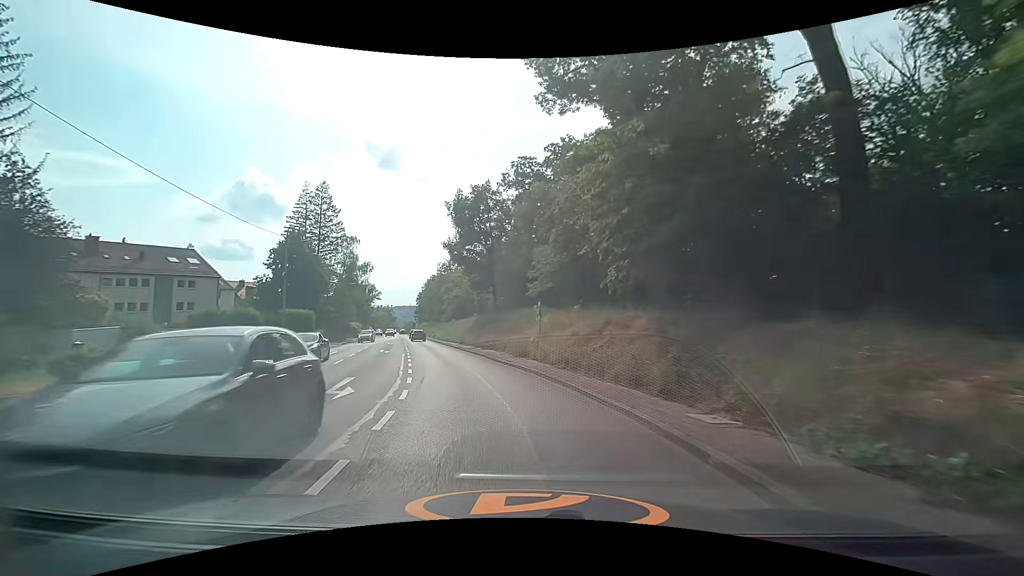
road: secondary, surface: asphalt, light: Day
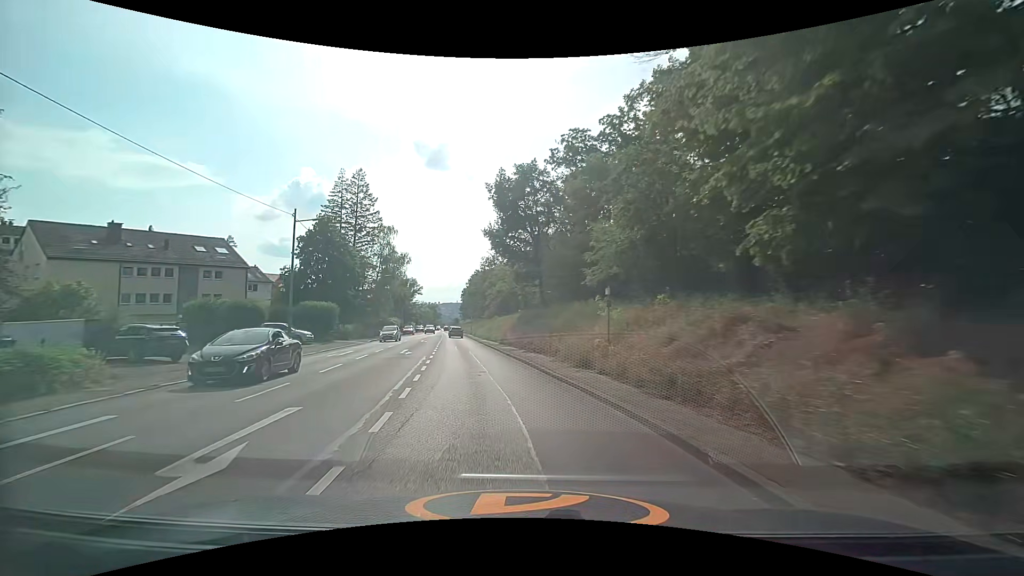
(-0.3, +6.7) m; -4°
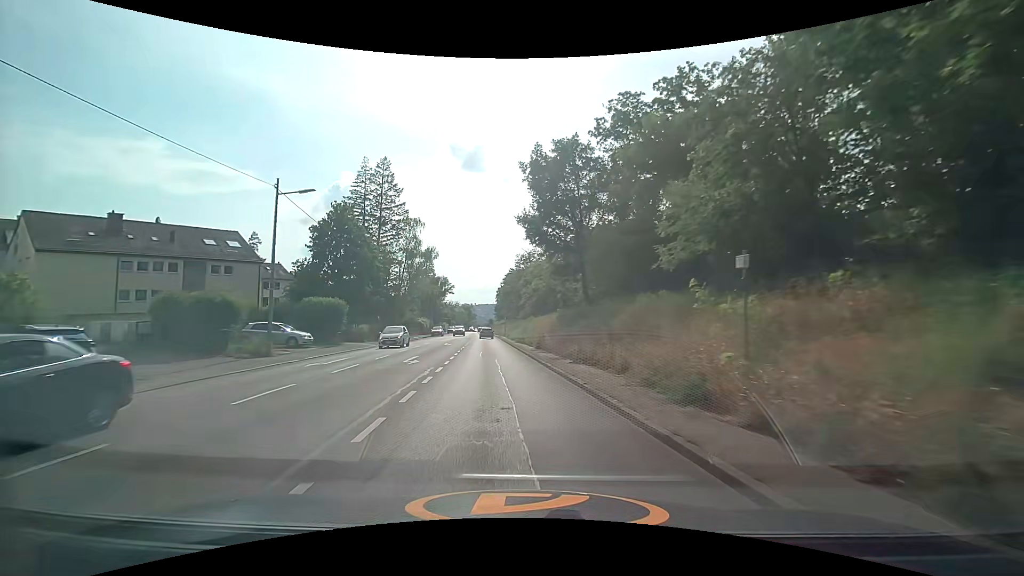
(-0.4, +6.9) m; -5°
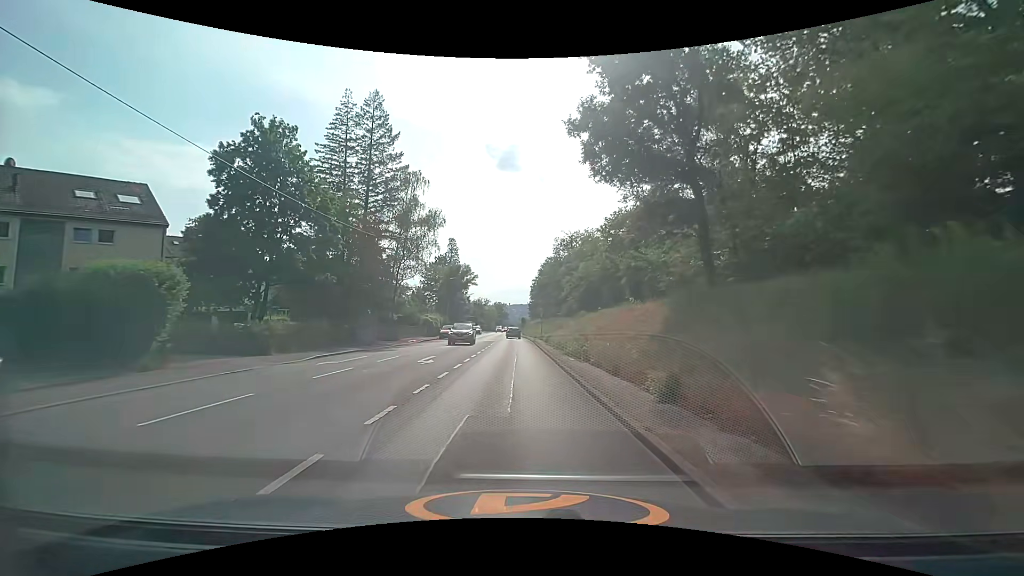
(-0.8, +20.9) m; -3°
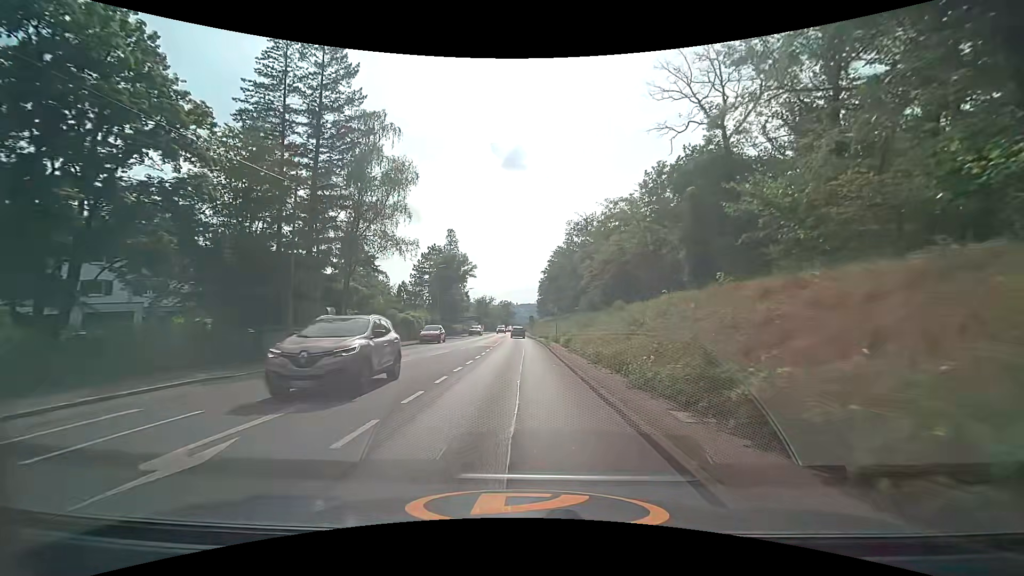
(-0.2, +13.7) m; -2°
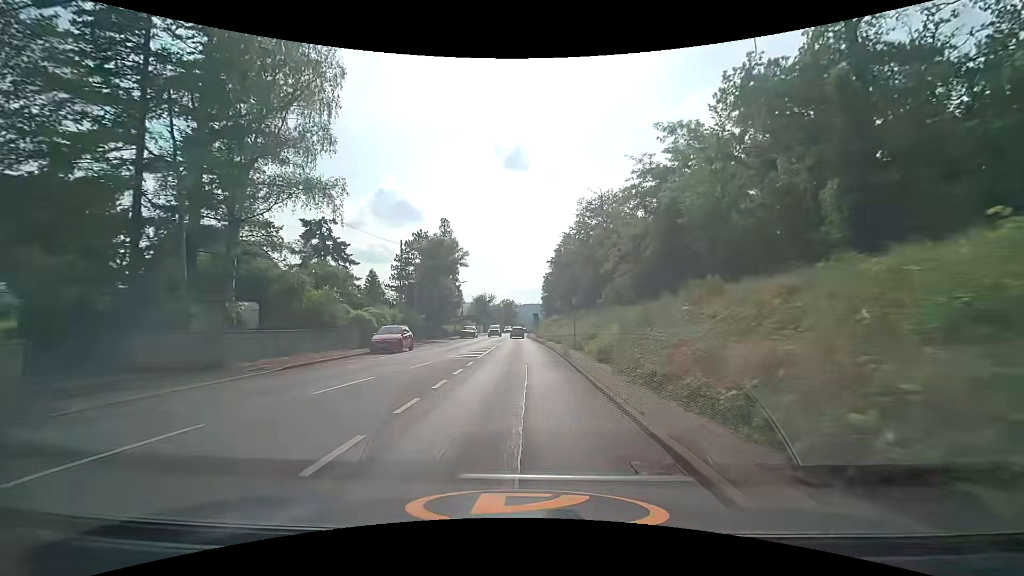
(+0.1, +13.3) m; 0°
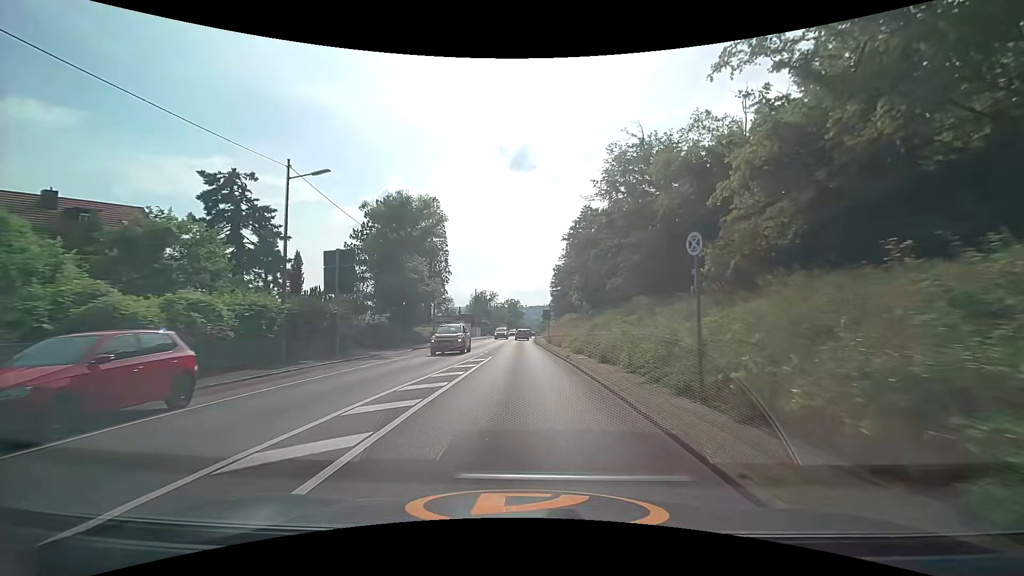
(-0.1, +20.0) m; 0°
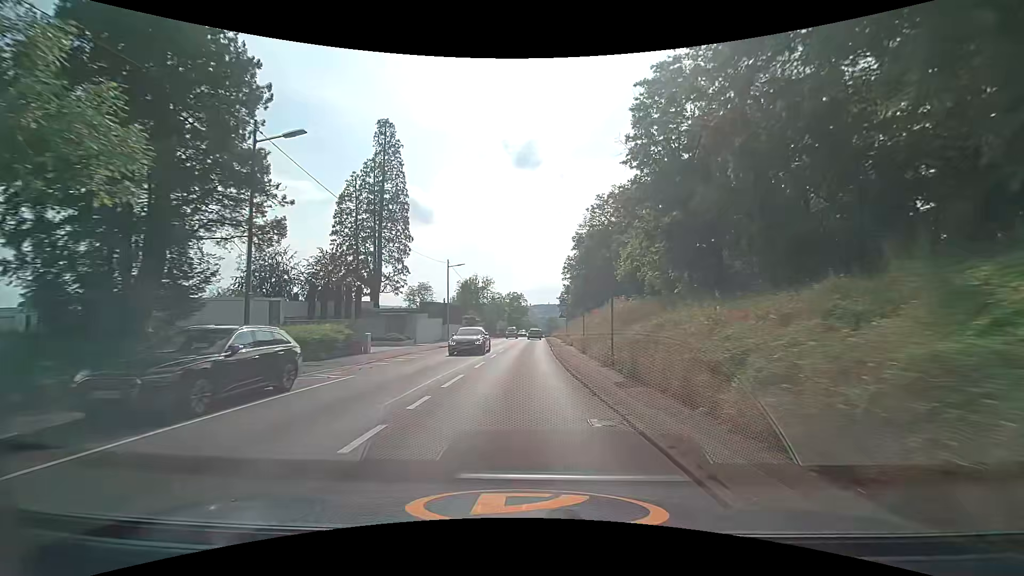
(-0.4, +34.6) m; -1°
(0, +10) (0, +20) (0, +30) (+1, +40) (+1, +50) (+1, +60) (+2, +70) (+2, +80) (+2, +90) (+3, +100) m
